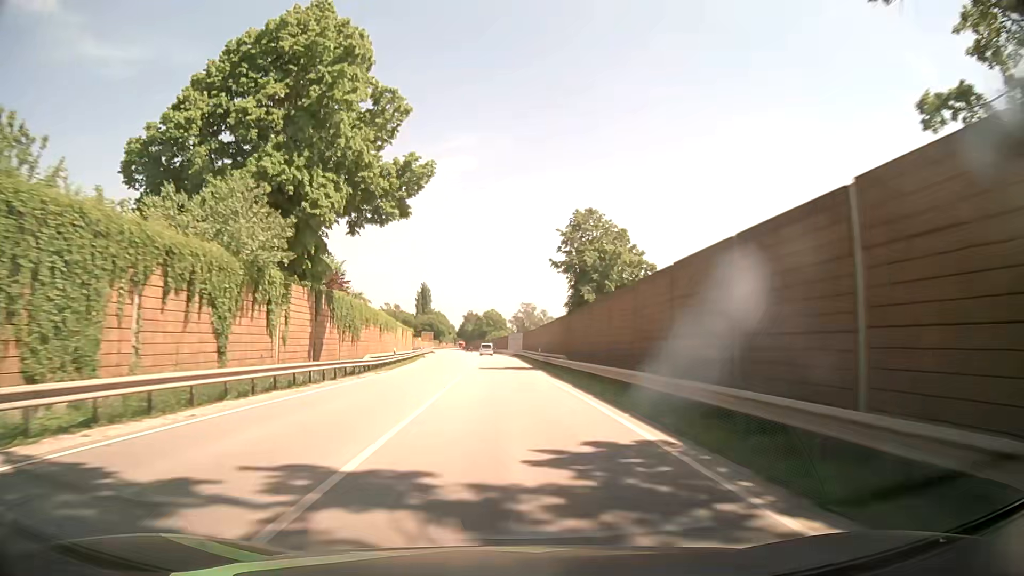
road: primary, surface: asphalt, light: Day
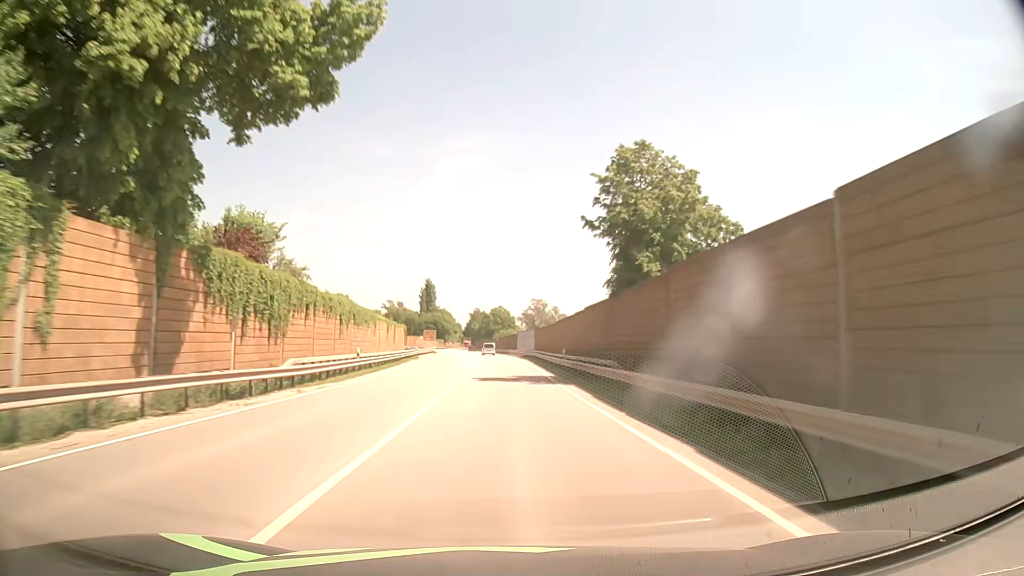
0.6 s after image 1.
(-0.1, +14.6) m; -1°
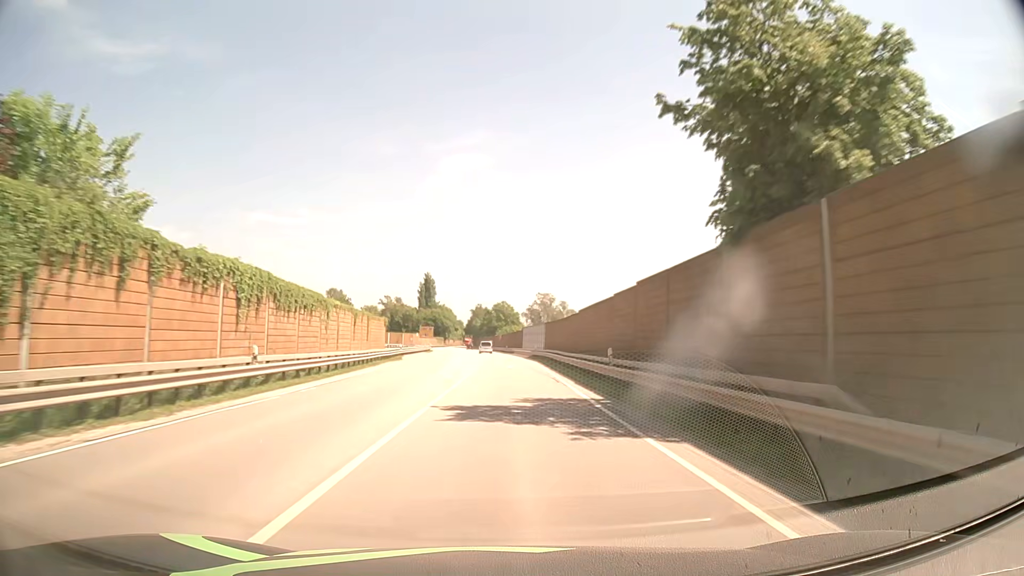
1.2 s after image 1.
(0.0, +14.6) m; 0°
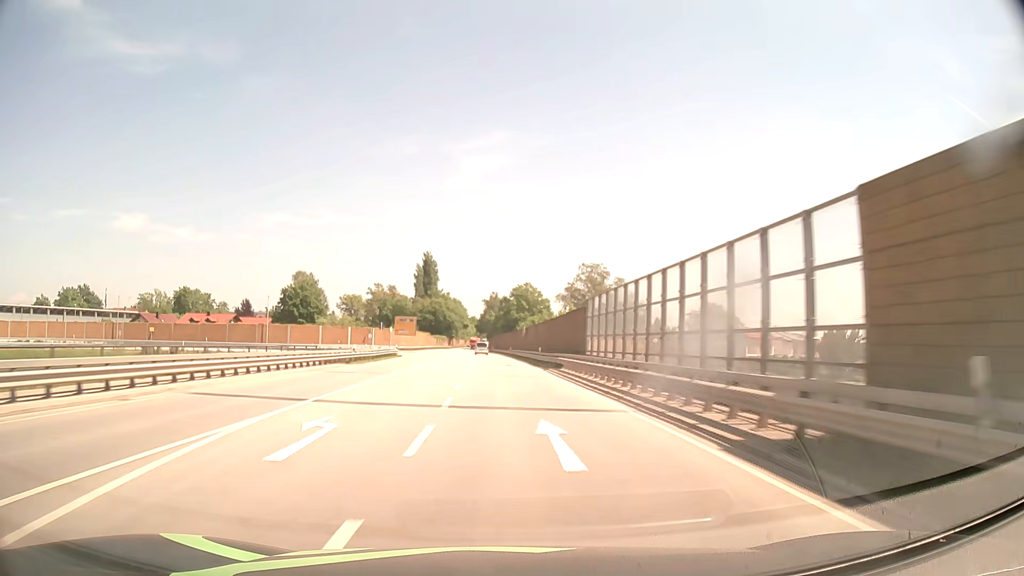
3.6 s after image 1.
(-0.8, +60.6) m; -2°
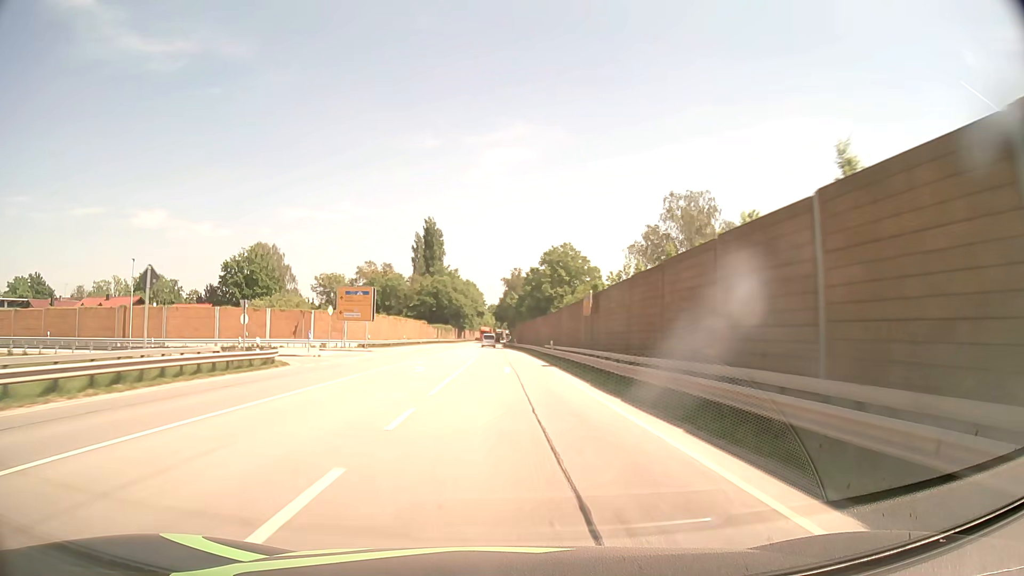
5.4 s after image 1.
(-0.9, +46.4) m; -2°
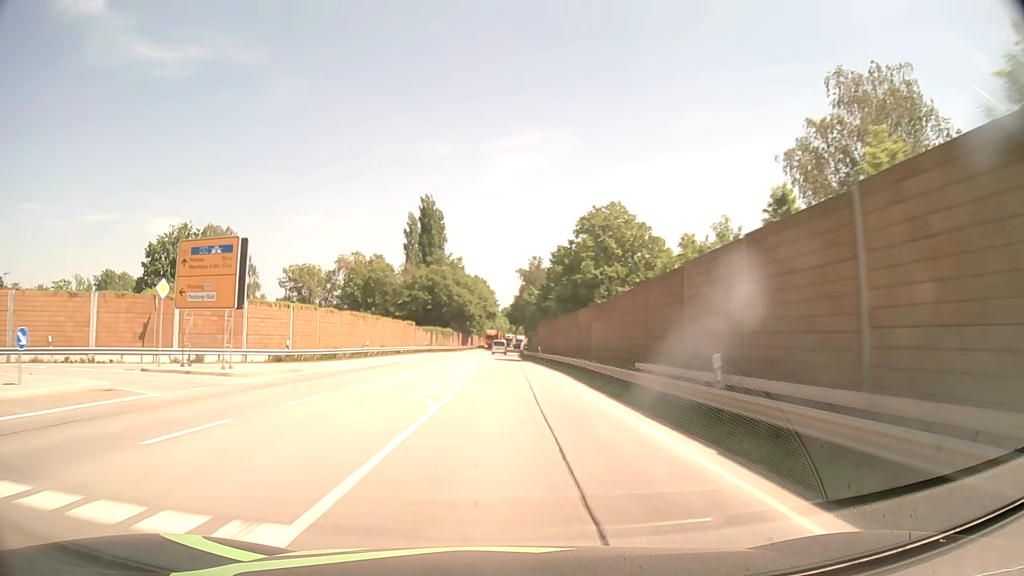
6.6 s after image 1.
(-0.4, +31.2) m; -1°
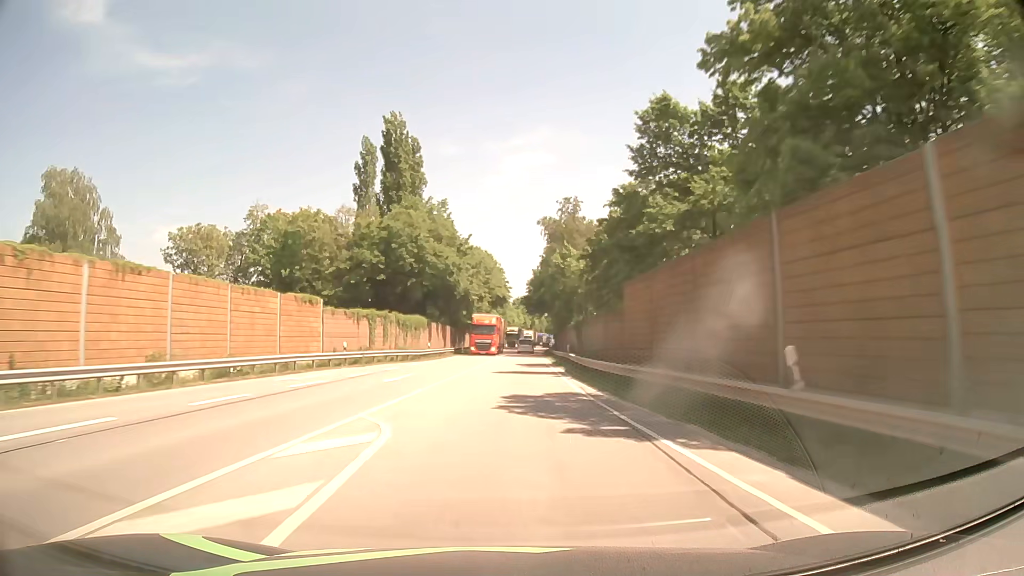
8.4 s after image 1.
(-0.7, +47.0) m; -1°
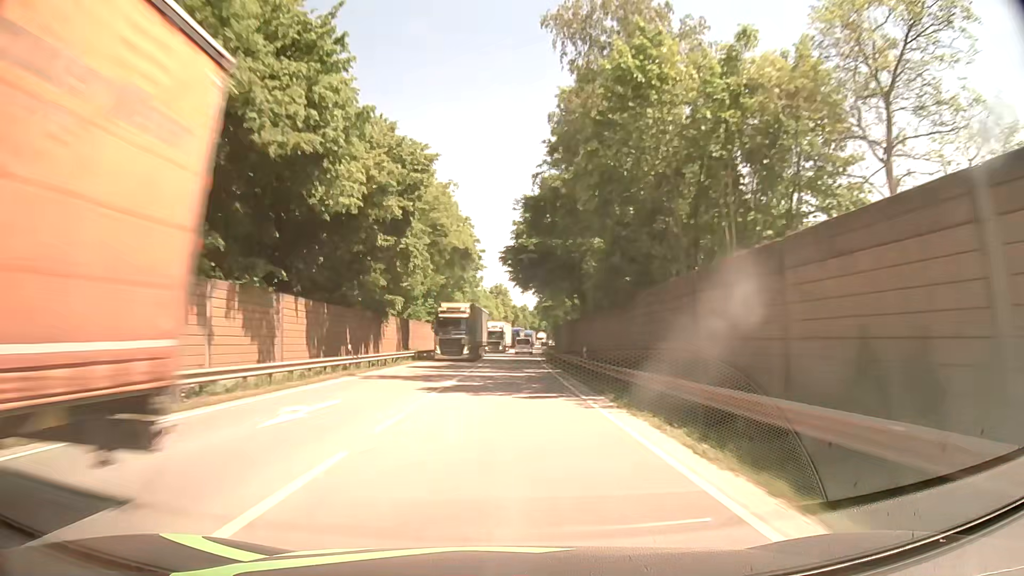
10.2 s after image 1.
(+0.9, +47.2) m; +2°
(0, +10) (0, +20) (0, +30) (0, +40) (+1, +50) (+1, +60) (+1, +70) (+2, +80) (+2, +90) (+3, +100) m
